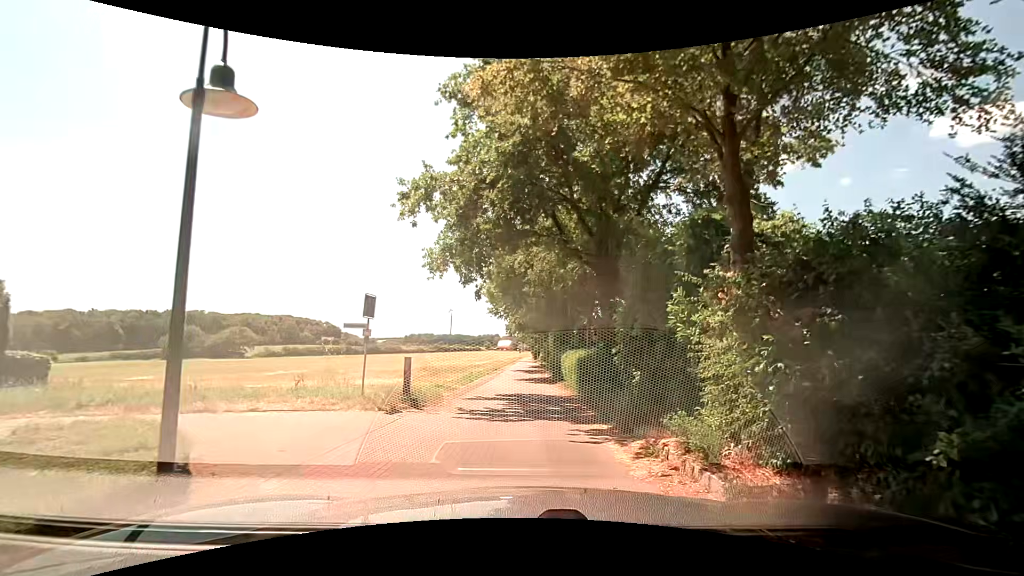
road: residential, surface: paving_stones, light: Day
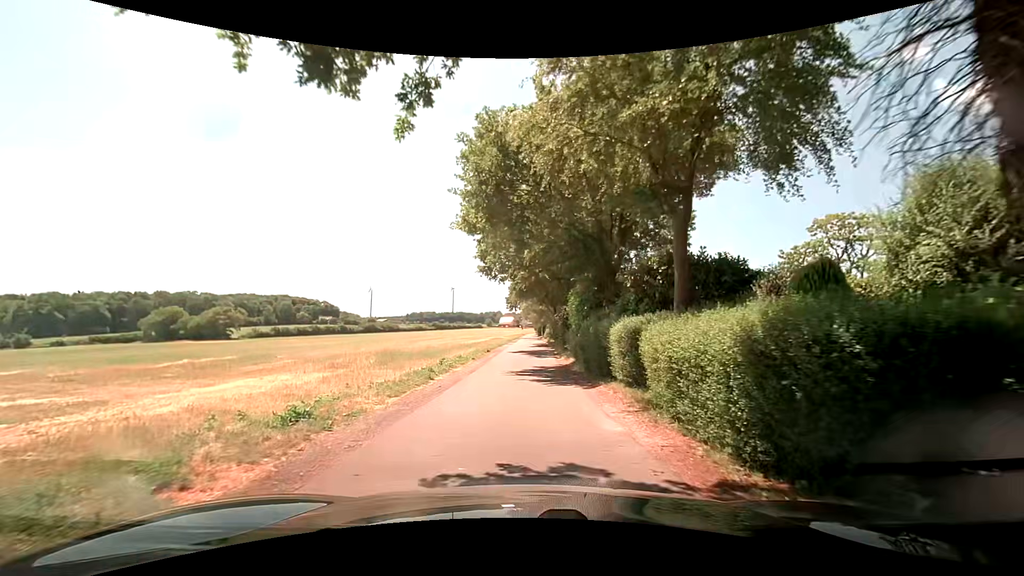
(+0.7, +14.8) m; +2°
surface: asphalt
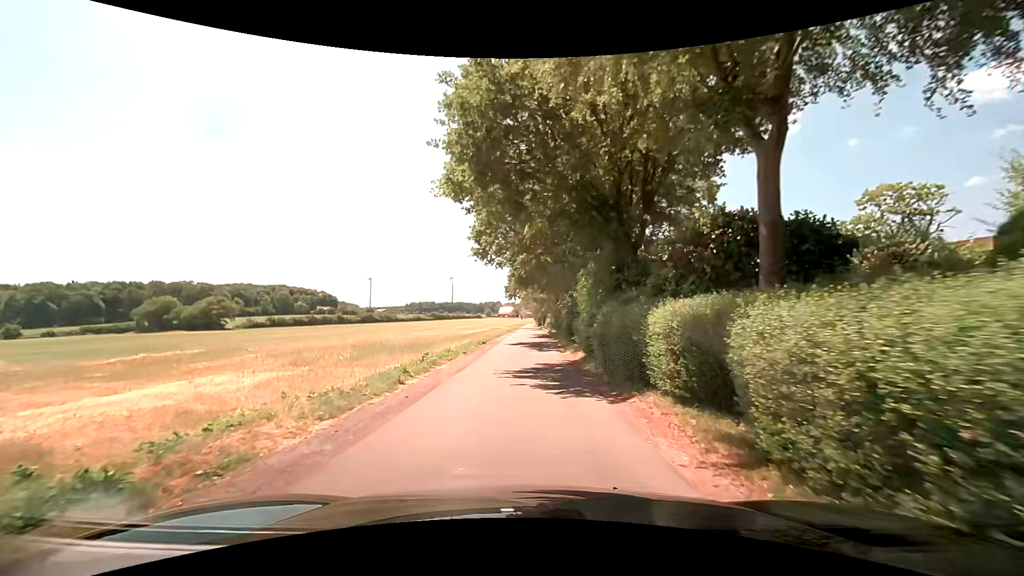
(0.0, +4.0) m; -1°
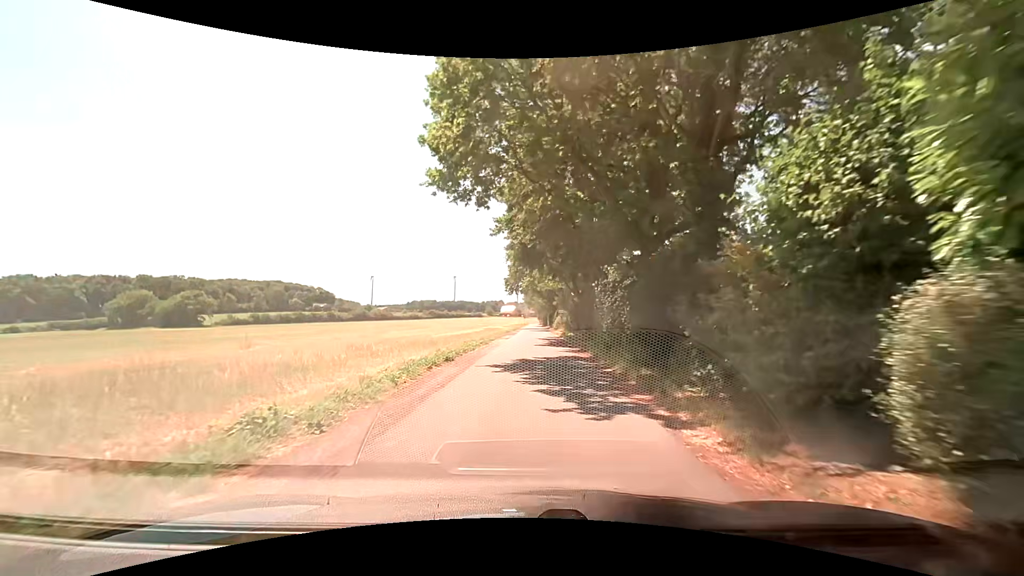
(+0.4, +17.1) m; 0°
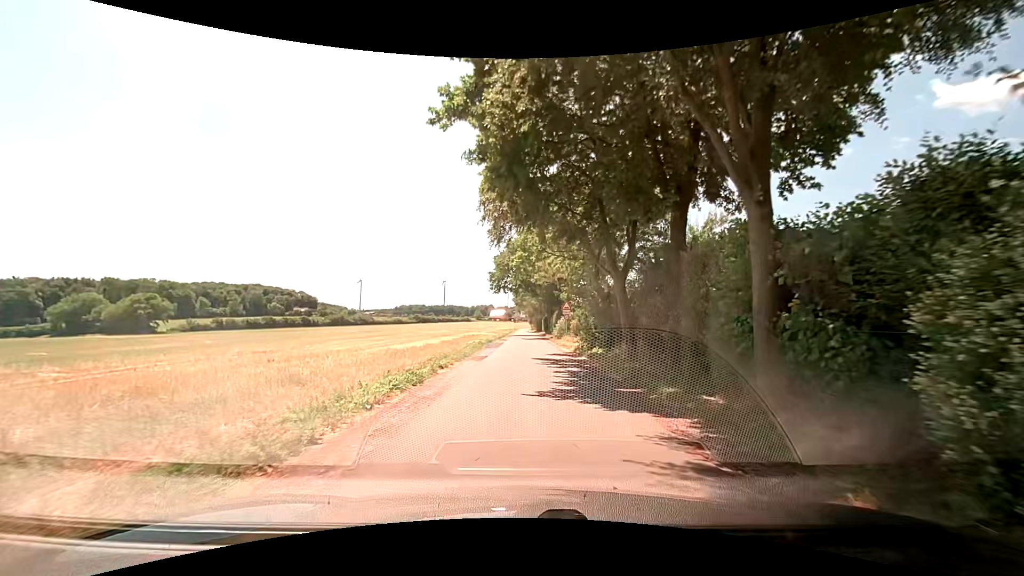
(+0.3, +17.6) m; +2°
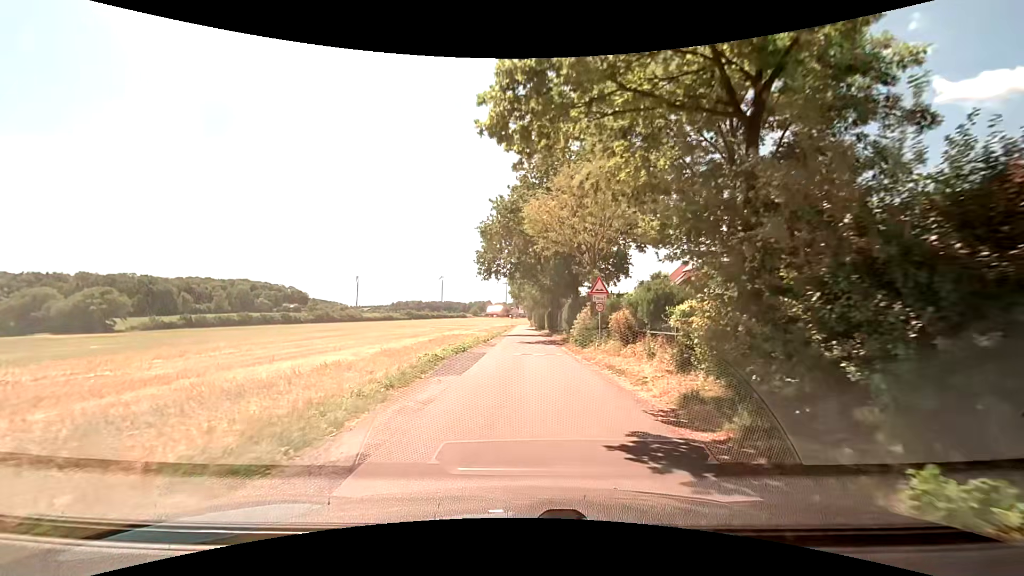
(+0.1, +17.6) m; +1°
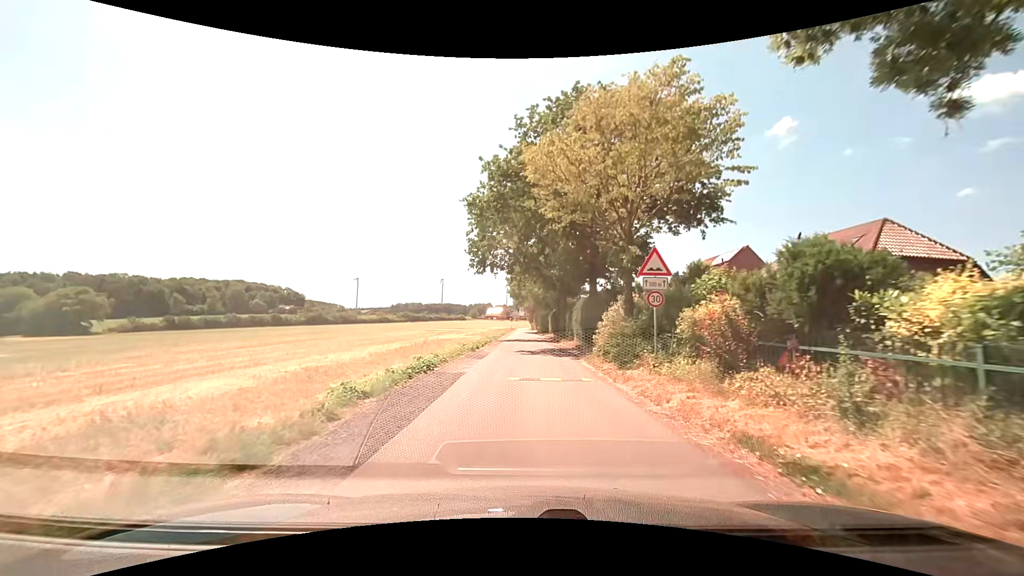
(-0.1, +8.9) m; +1°
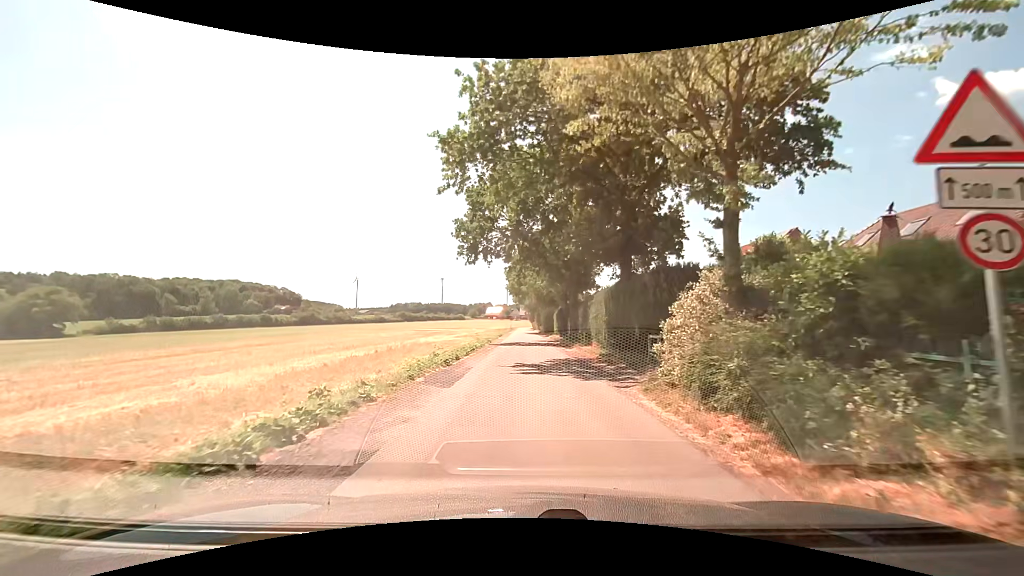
(-0.2, +8.9) m; -2°
(0, +10) (0, +20) (0, +30) (+1, +40) (+1, +50) (0, +60) (0, +70) (+1, +80) (+1, +90) (+1, +100) m
